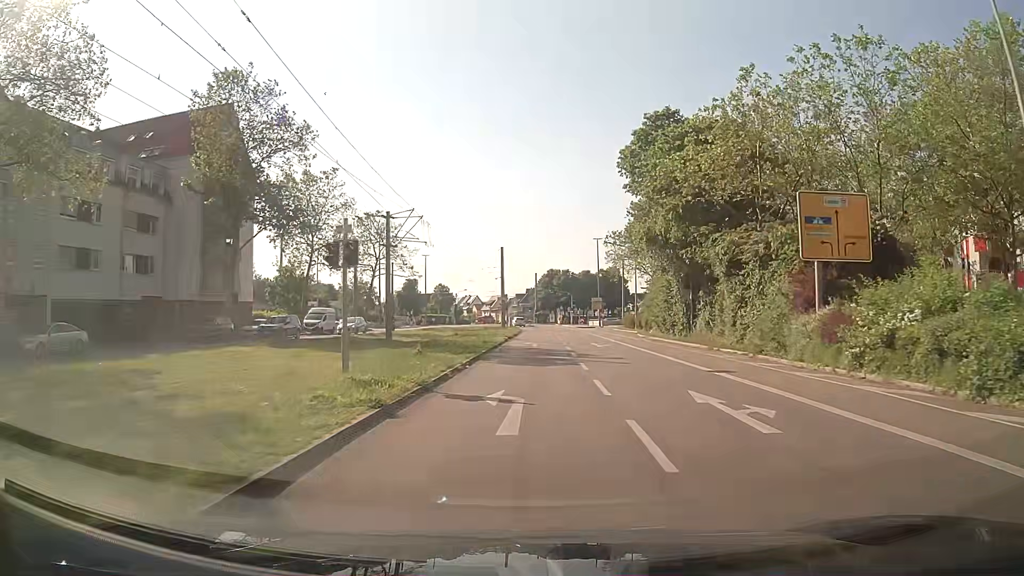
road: tertiary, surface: asphalt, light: Day
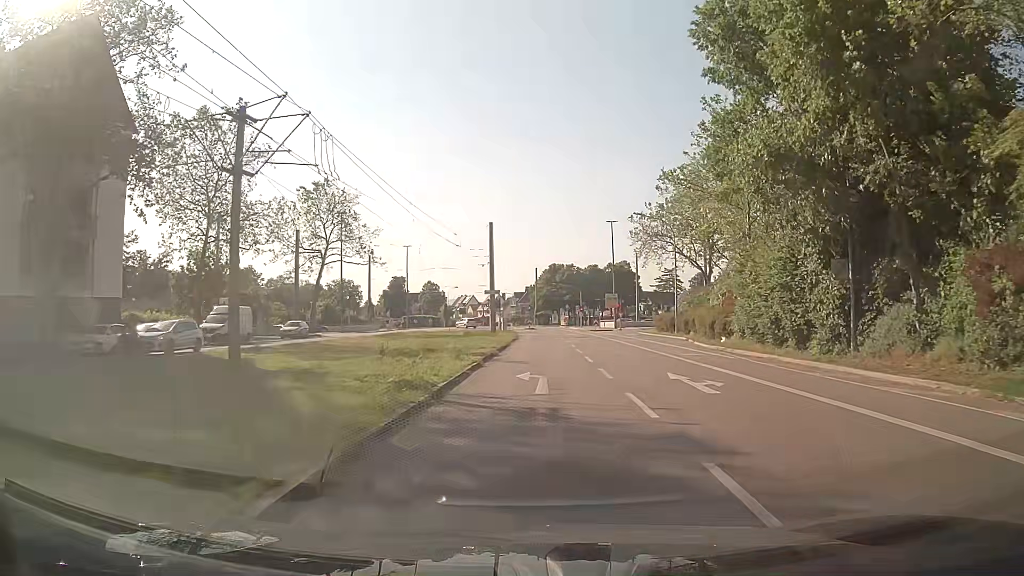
(+0.1, +20.7) m; 0°
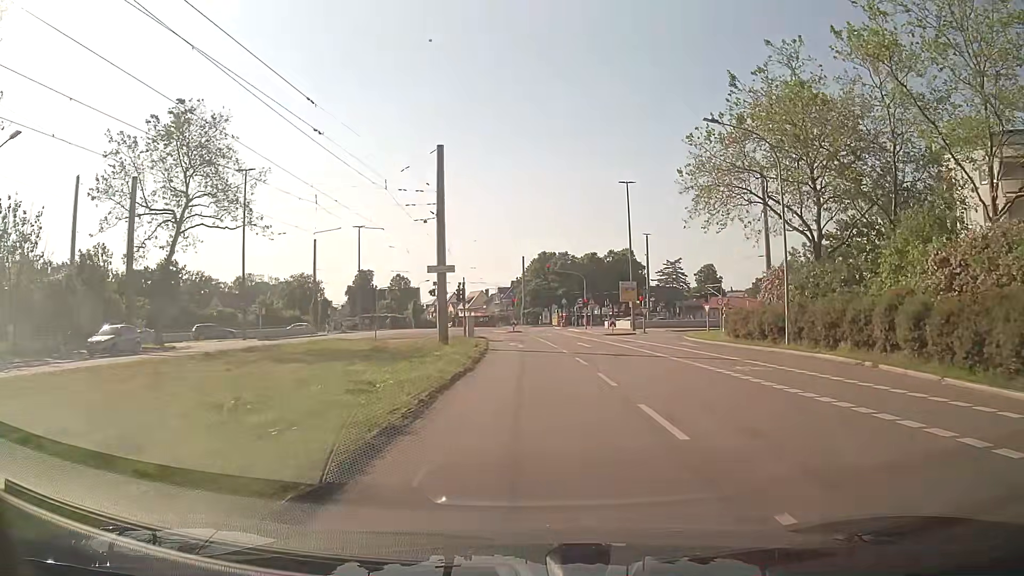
(+0.3, +25.6) m; +2°
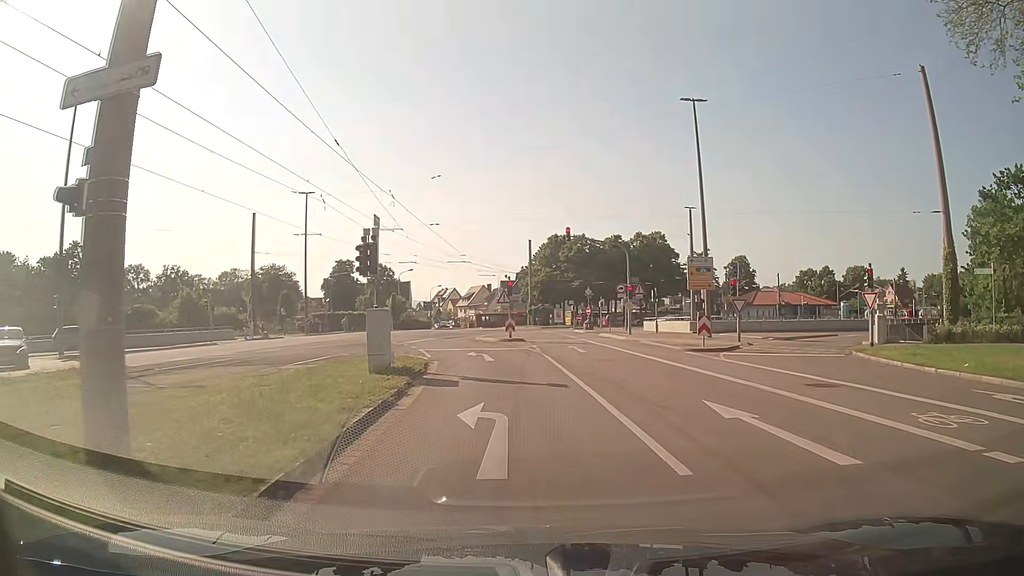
(-0.5, +25.3) m; -2°
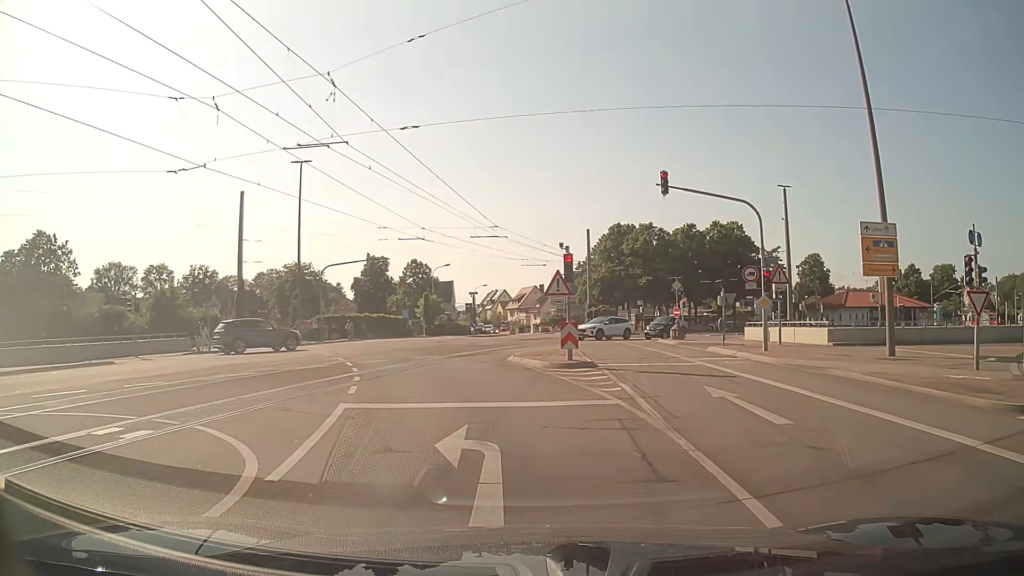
(-0.4, +16.1) m; -5°
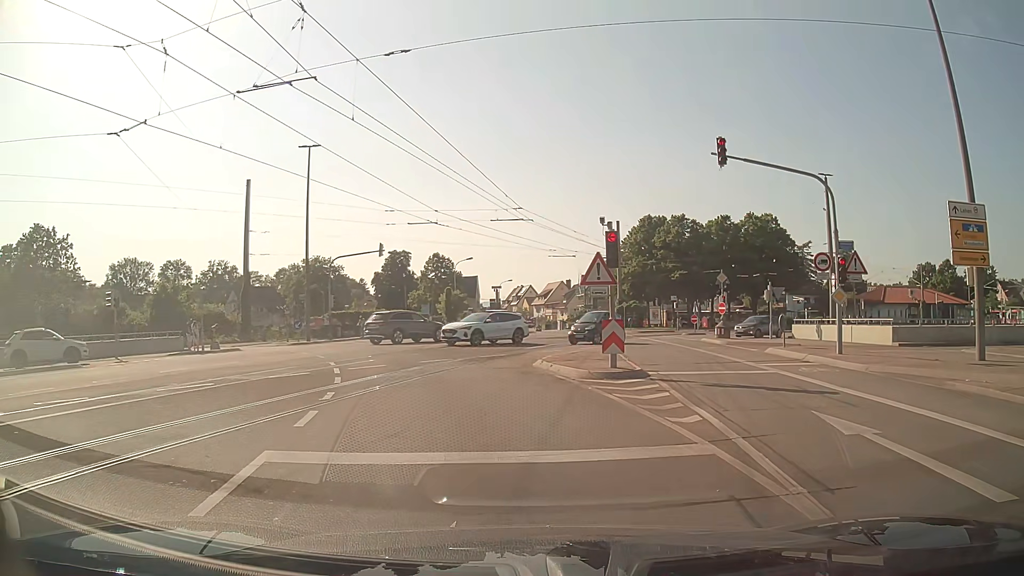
(-0.1, +4.1) m; -2°
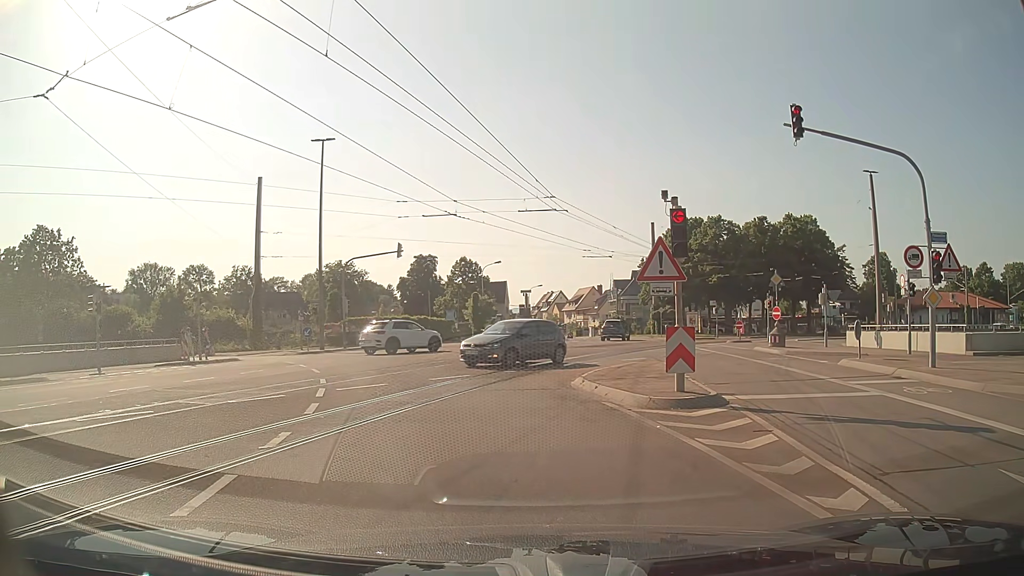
(0.0, +3.6) m; -1°
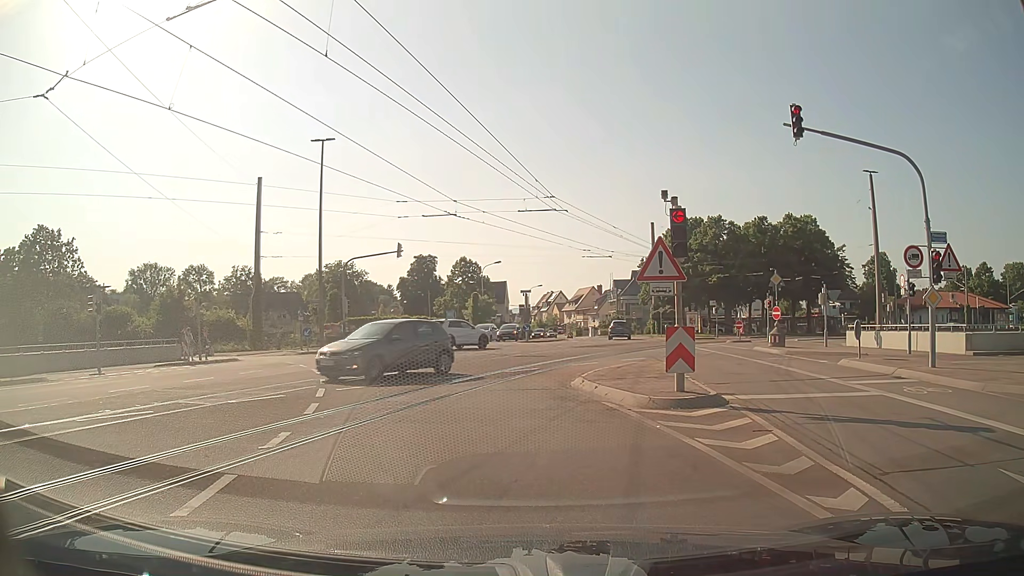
(0.0, 0.0) m; 0°
(-1, +10) (-4, +19) (-10, +28) (-17, +35) (-26, +38) (-36, +39) (-46, +37) (-56, +35) (-66, +34) (-76, +33) m
